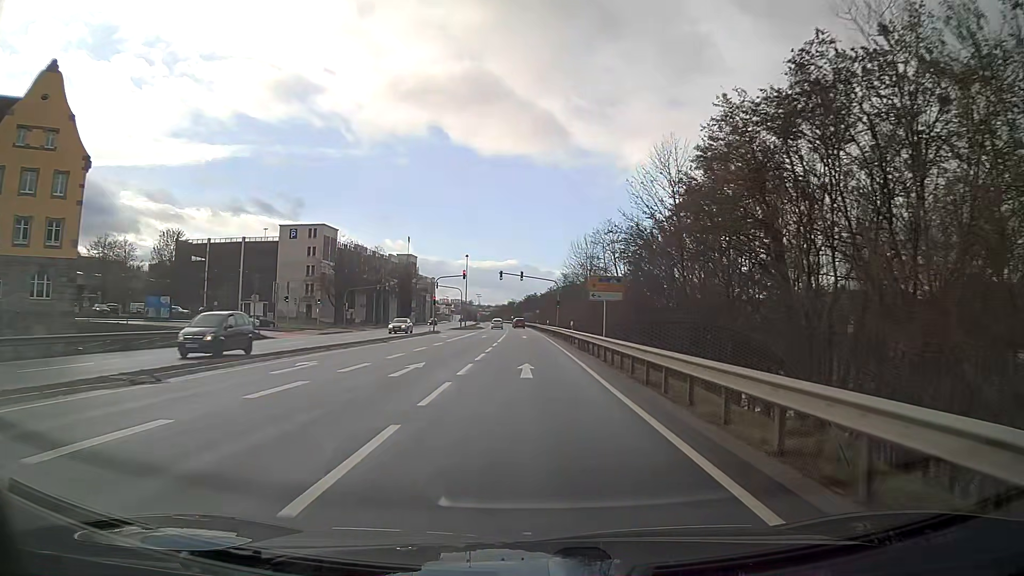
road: primary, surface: asphalt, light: Day
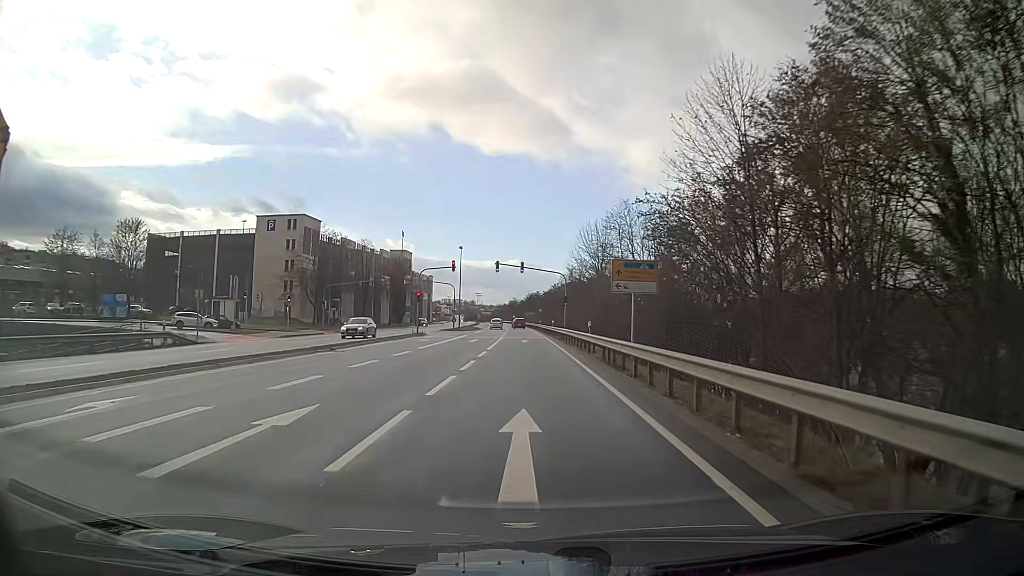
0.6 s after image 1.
(0.0, +10.8) m; 0°
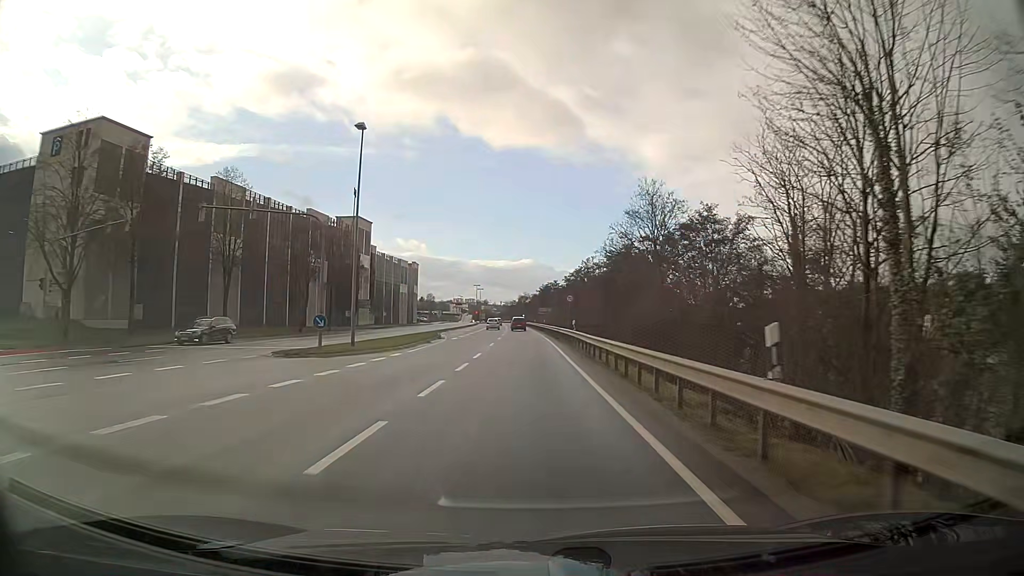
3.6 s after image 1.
(-0.2, +53.8) m; -1°
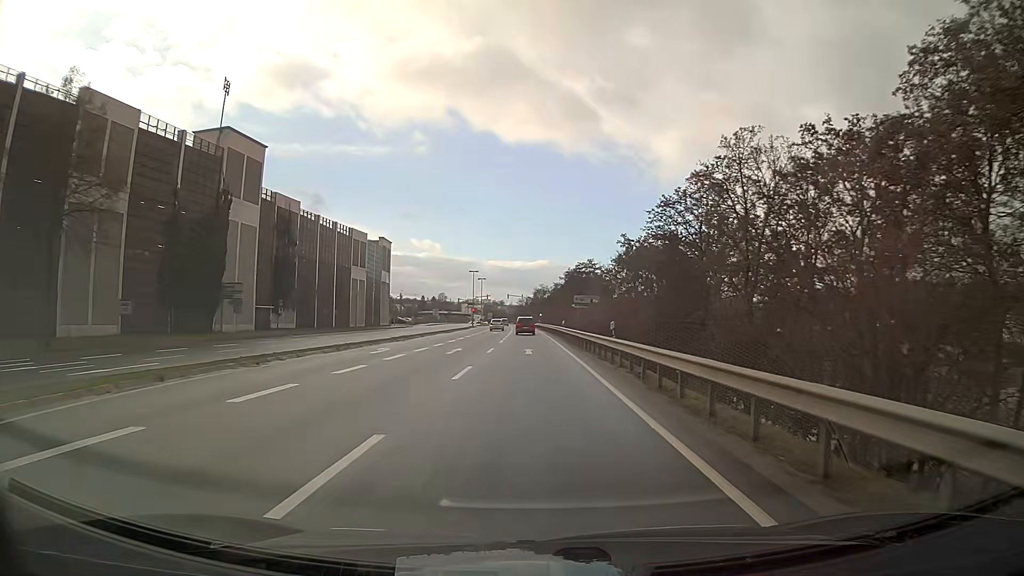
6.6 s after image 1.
(-0.8, +53.3) m; -2°
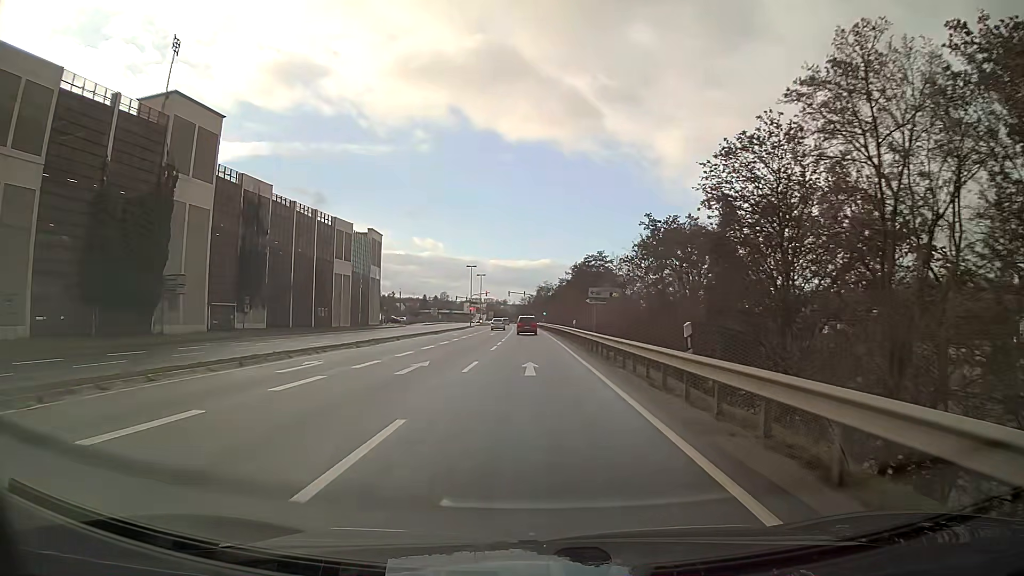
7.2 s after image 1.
(0.0, +10.3) m; 0°
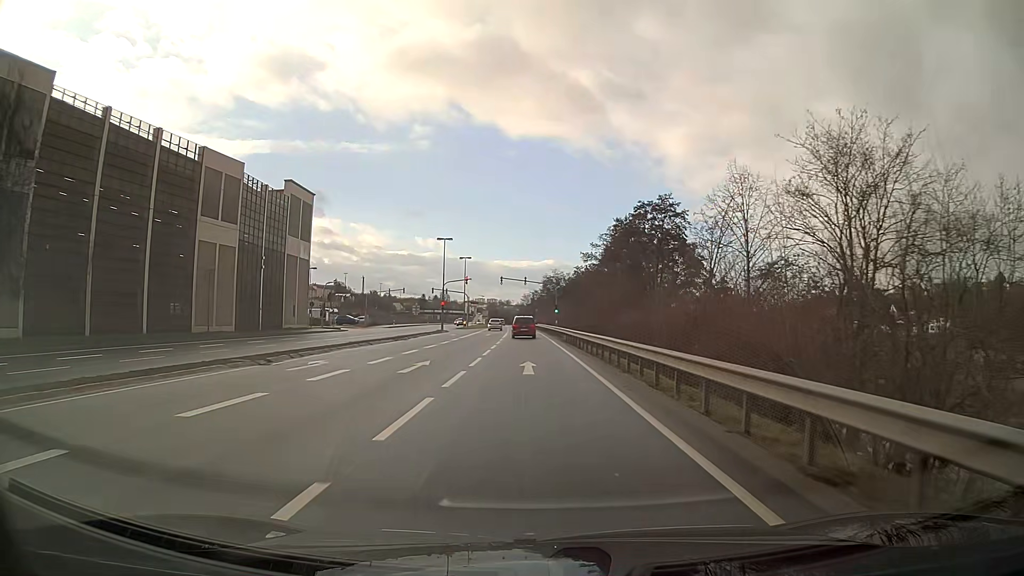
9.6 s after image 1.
(-0.1, +39.4) m; 0°
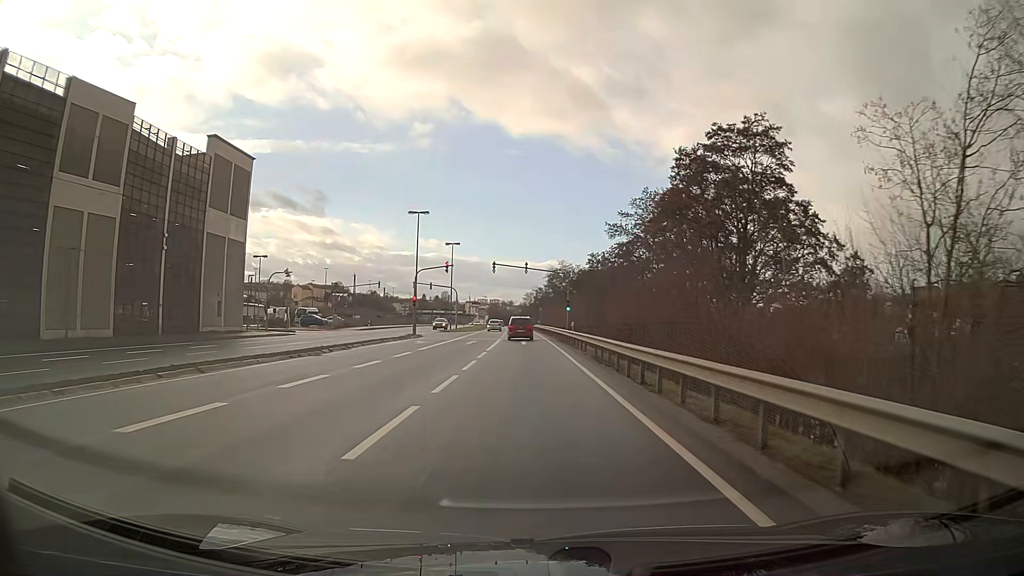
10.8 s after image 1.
(0.0, +19.0) m; 0°
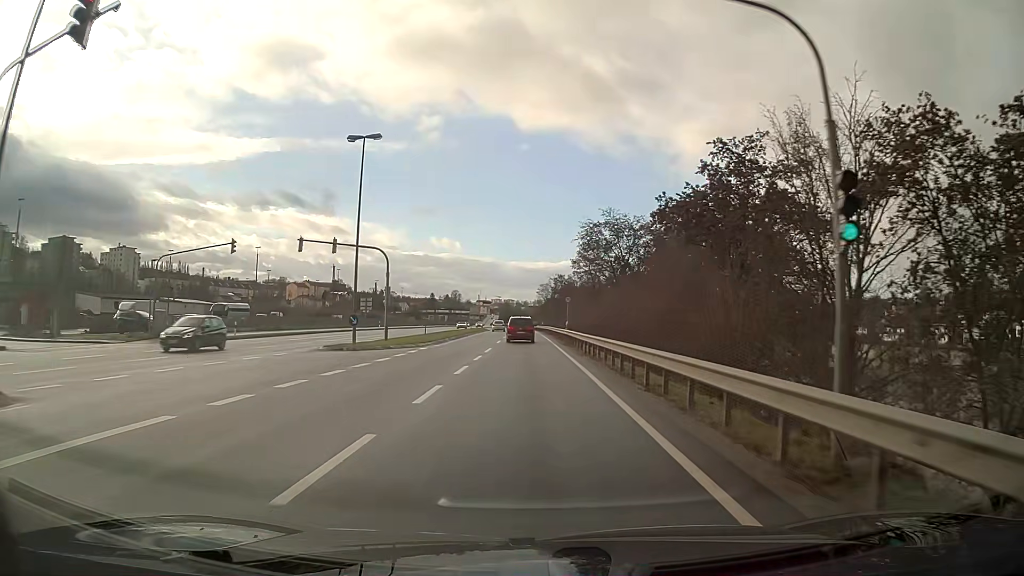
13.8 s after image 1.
(-0.5, +47.1) m; -1°
(0, +10) (0, +20) (0, +30) (0, +40) (-1, +50) (-1, +60) (-1, +70) (-1, +80) (-1, +90) (-2, +100) m
